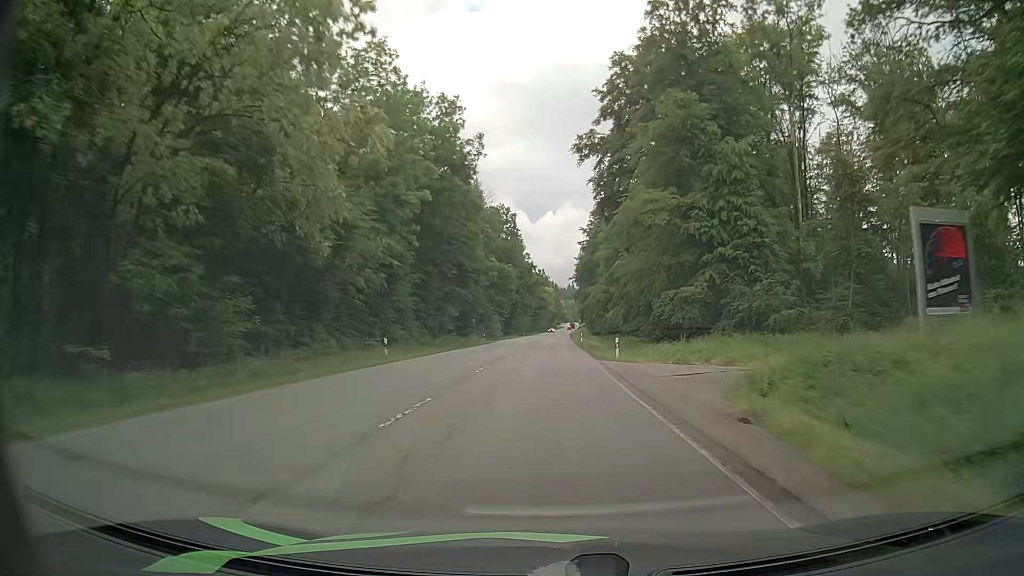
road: secondary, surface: asphalt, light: Day
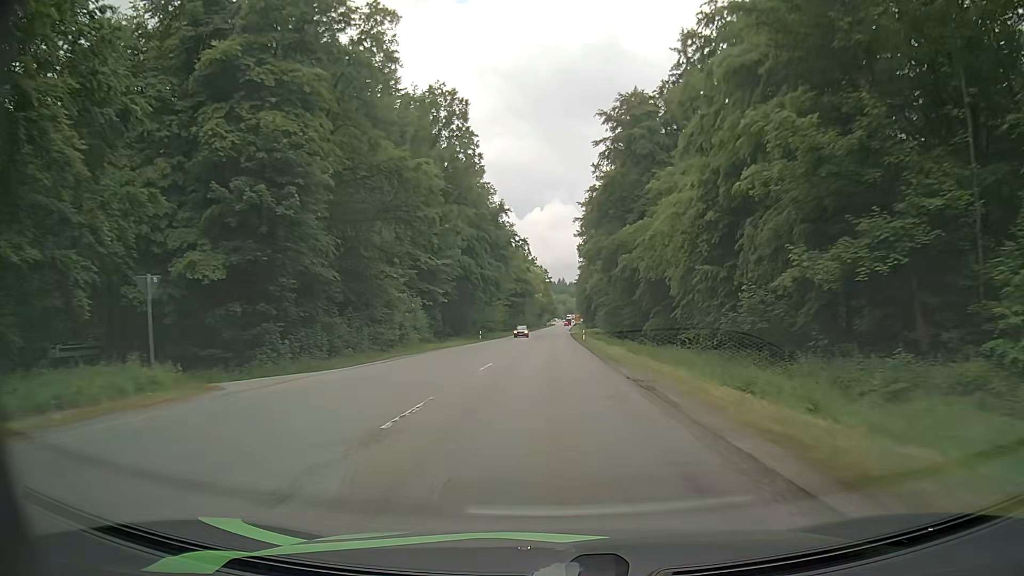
(+0.5, +72.2) m; +1°
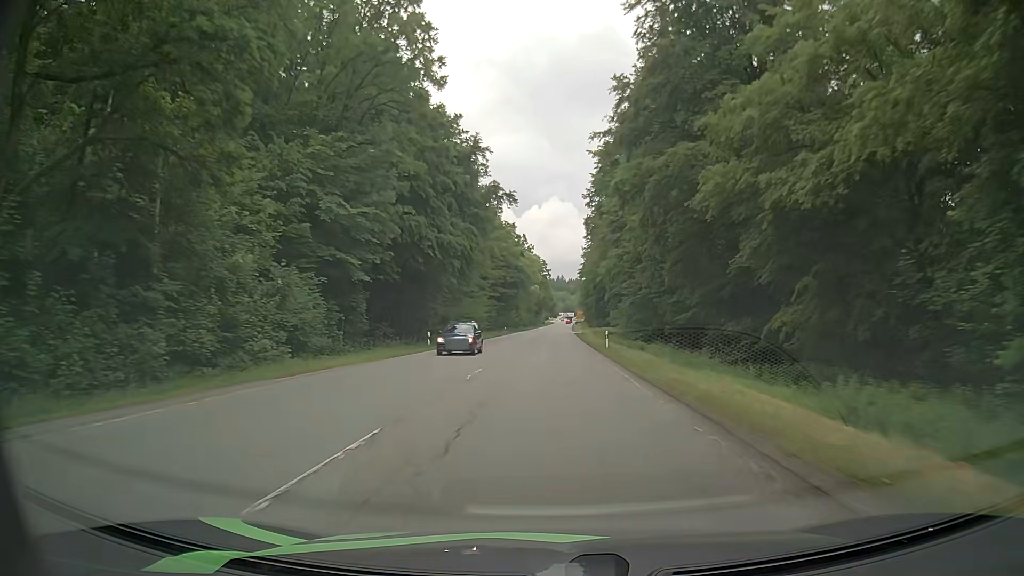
(+0.2, +28.5) m; 0°
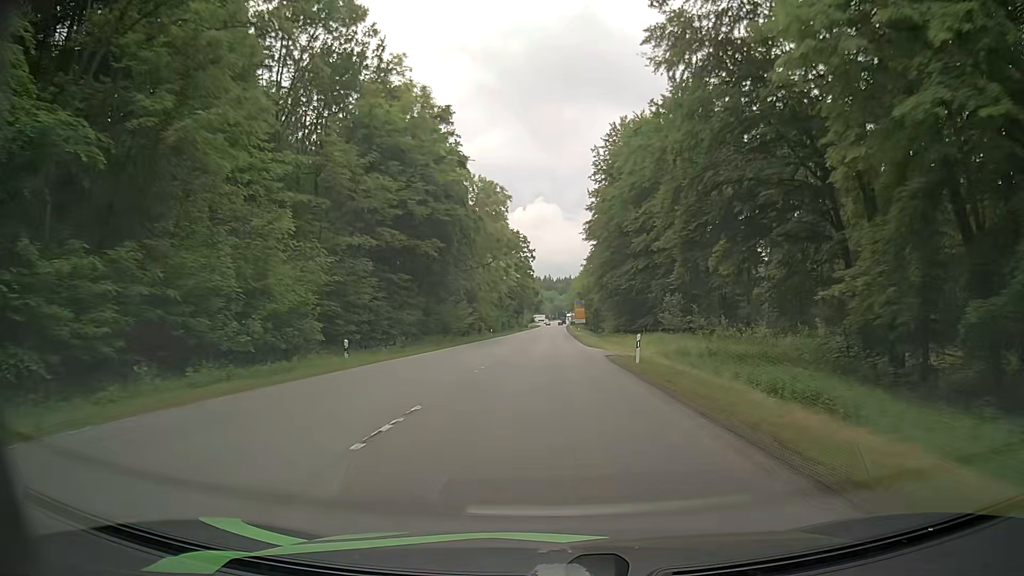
(+0.8, +69.2) m; +1°
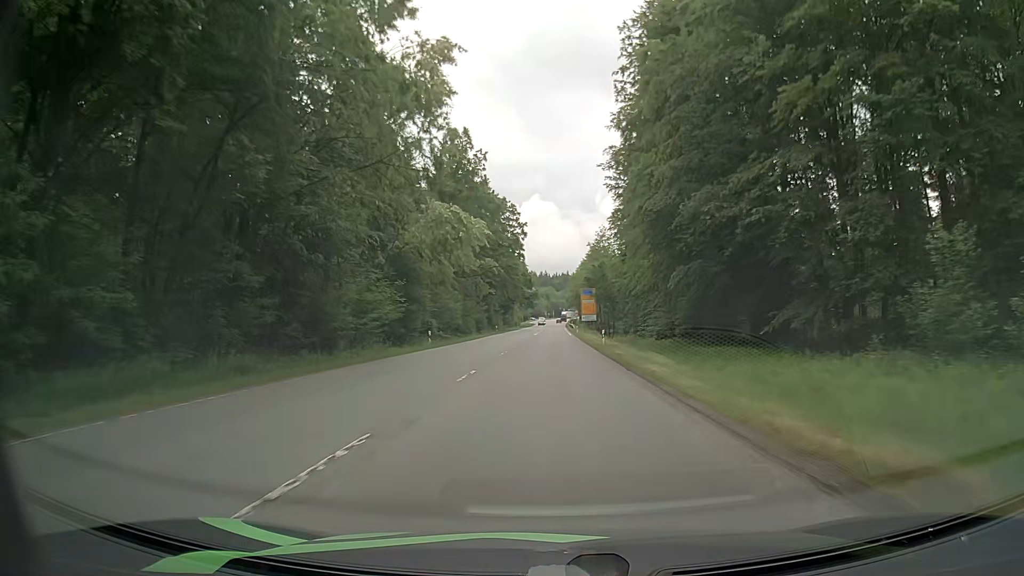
(0.0, +39.8) m; +1°
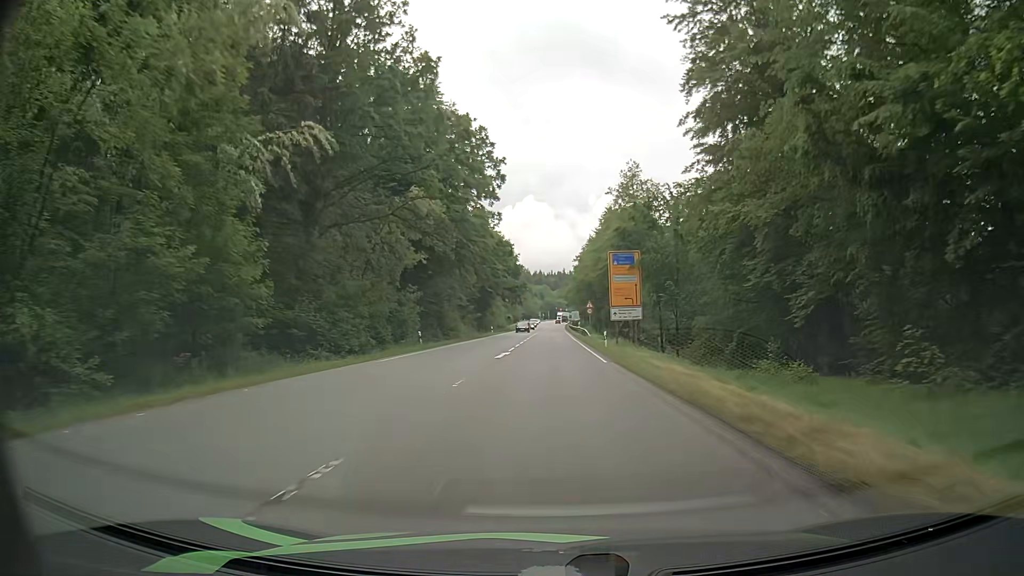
(-0.3, +48.9) m; +1°
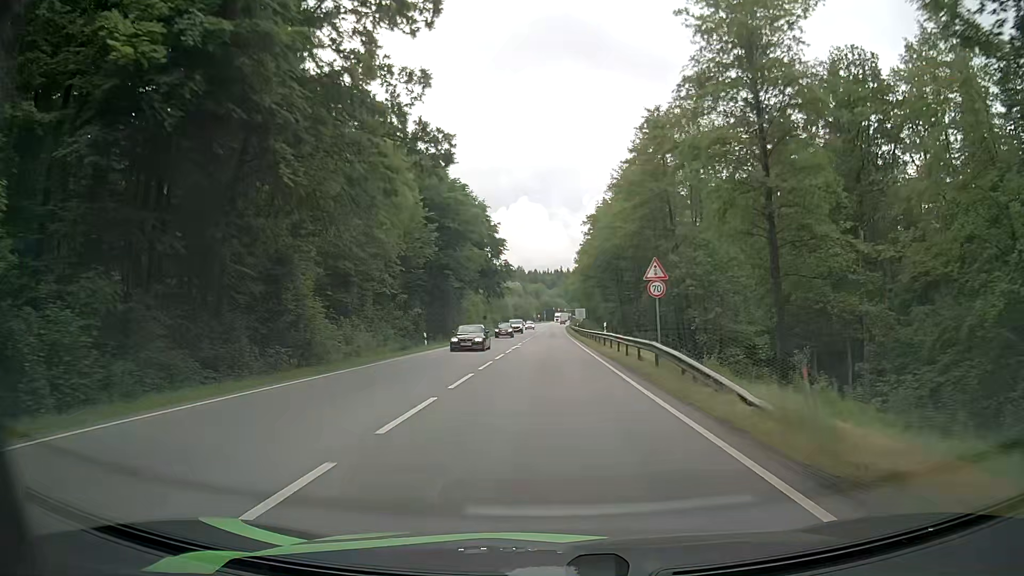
(-0.2, +42.4) m; -1°
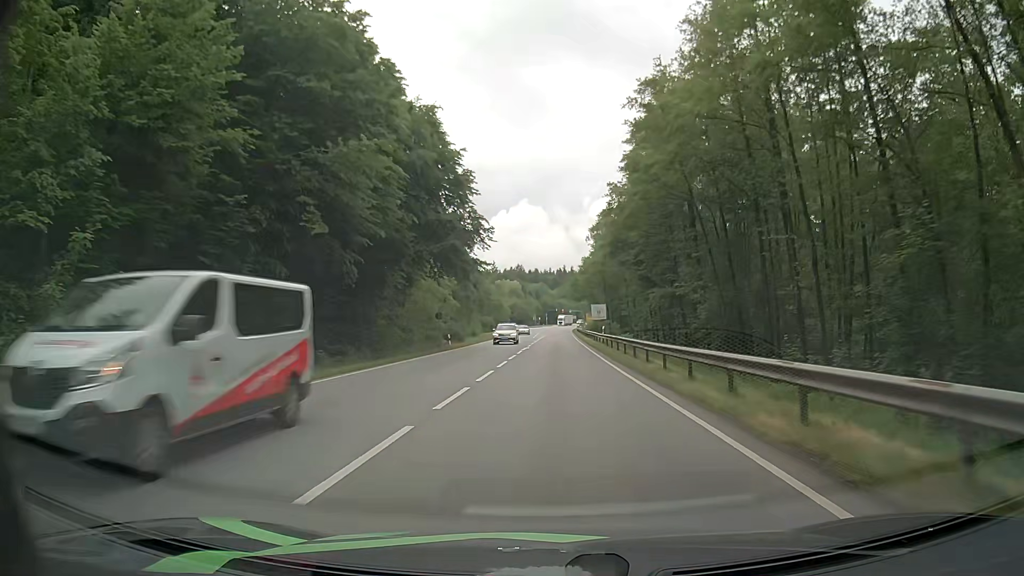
(+0.1, +39.3) m; 0°
(0, +10) (0, +20) (0, +30) (0, +40) (+1, +50) (+1, +60) (+1, +70) (+1, +80) (+2, +90) (+2, +100) m
